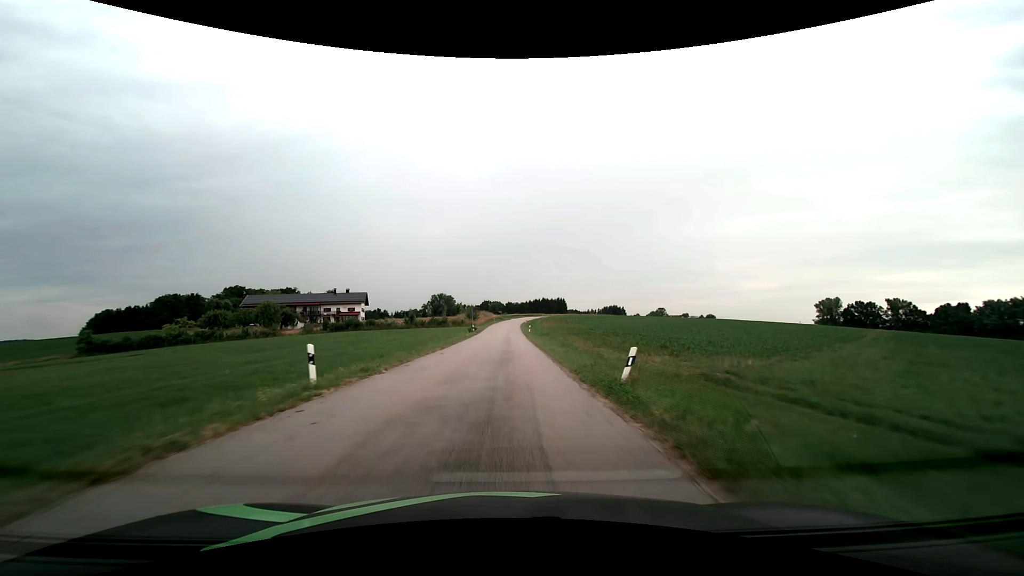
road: tertiary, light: Day
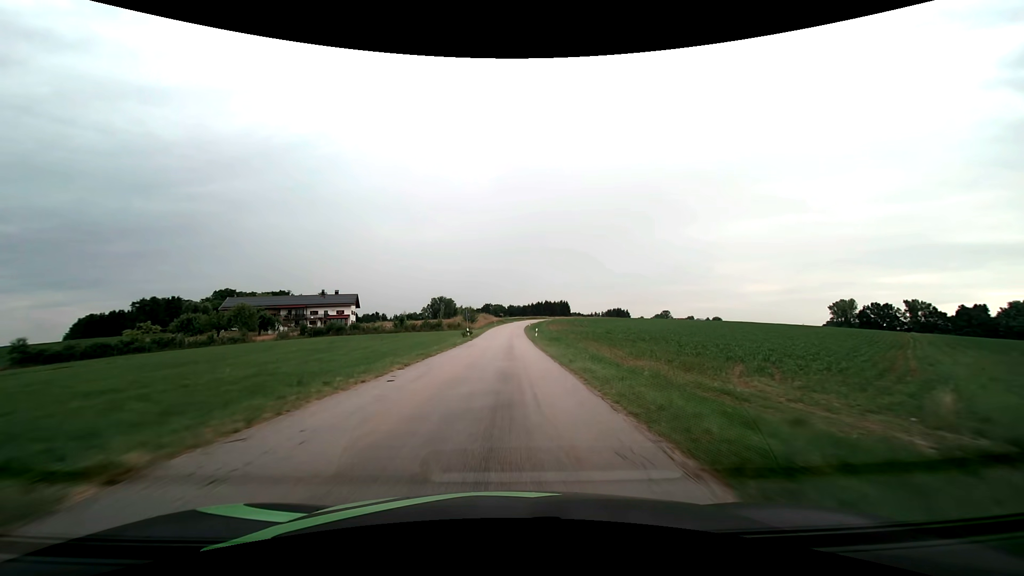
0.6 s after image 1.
(0.0, +10.8) m; 0°
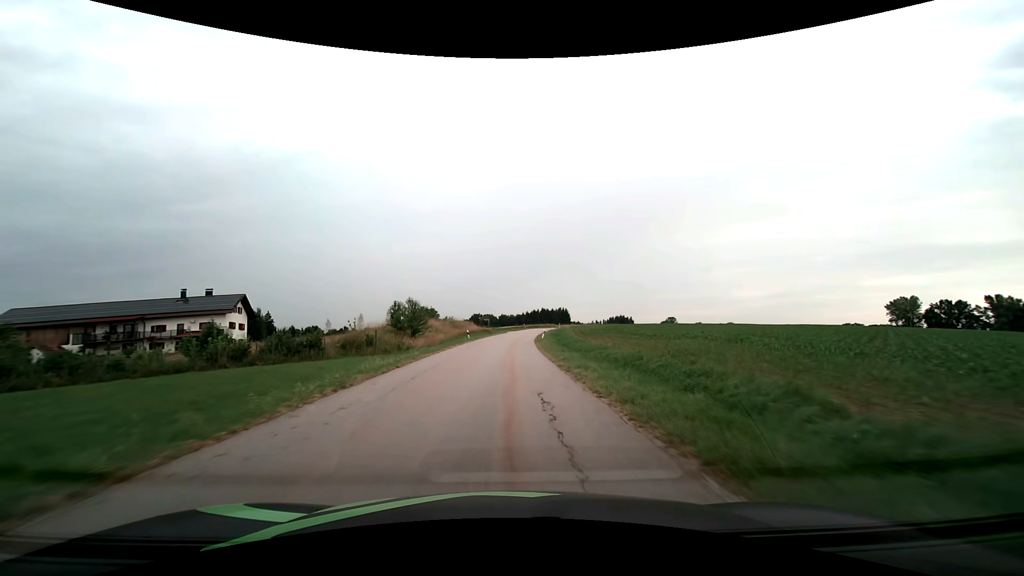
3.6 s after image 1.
(+0.3, +53.7) m; +1°
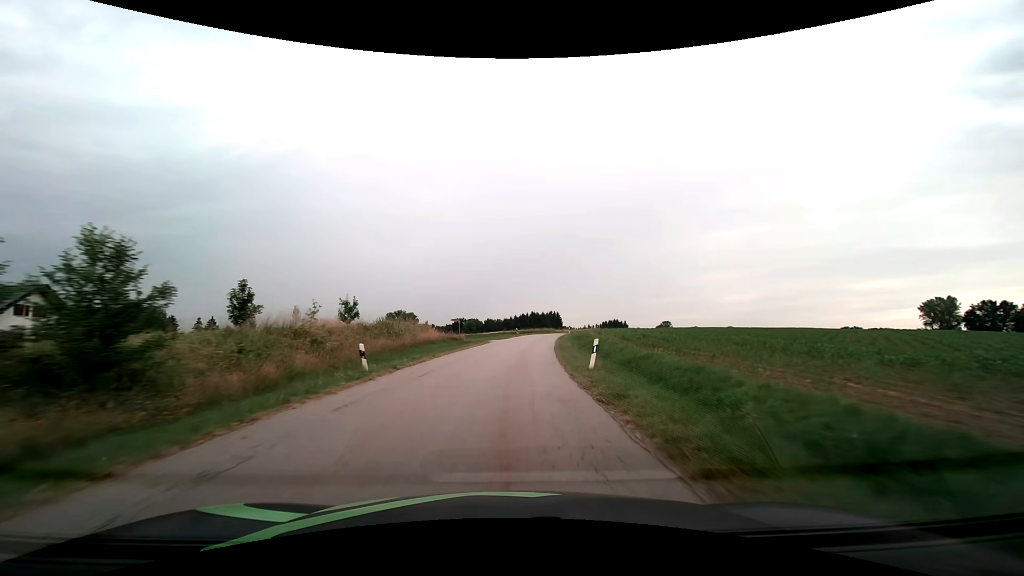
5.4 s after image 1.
(+0.2, +31.8) m; +1°
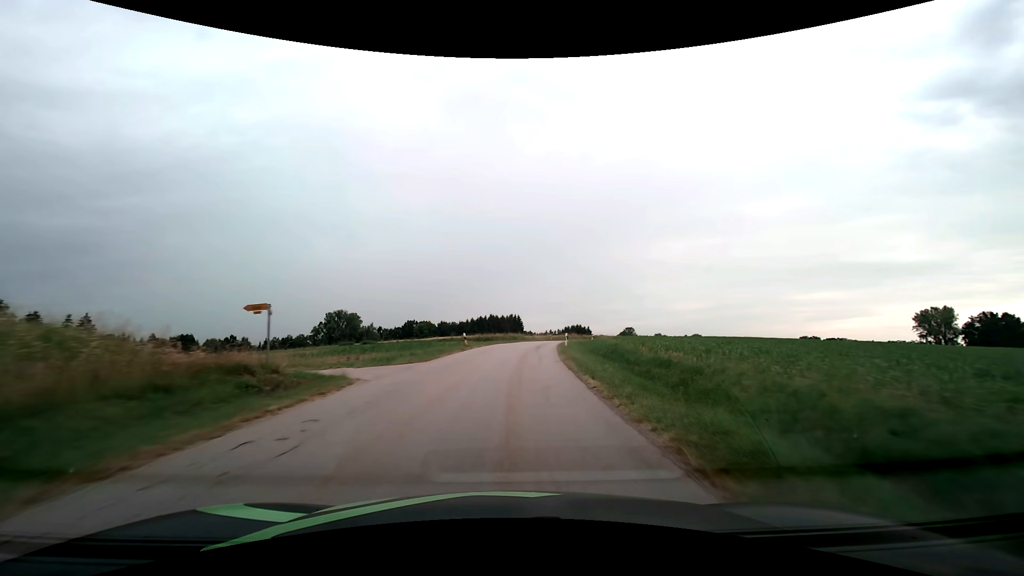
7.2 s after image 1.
(+1.1, +31.7) m; +5°
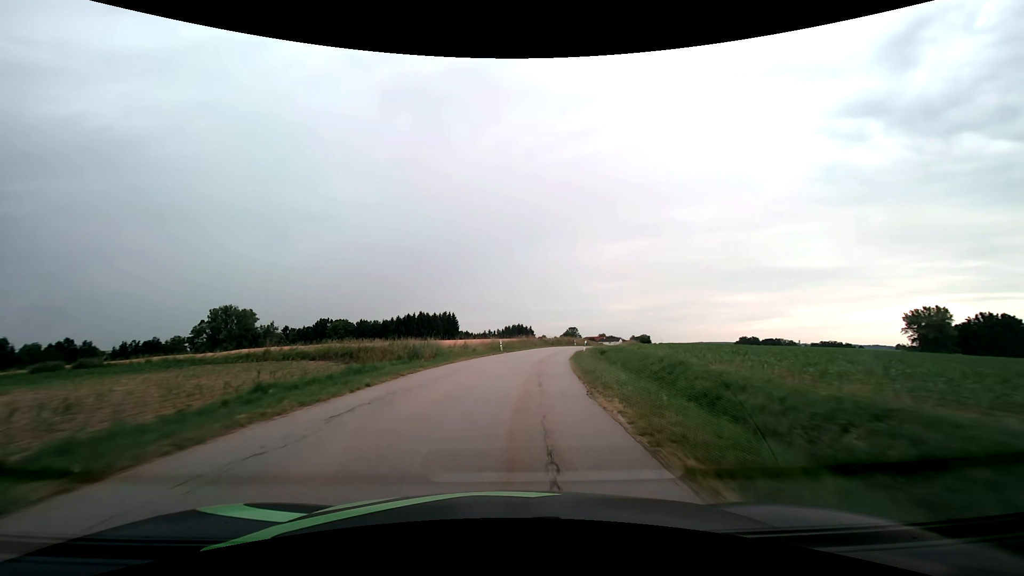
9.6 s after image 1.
(+2.4, +42.3) m; +7°
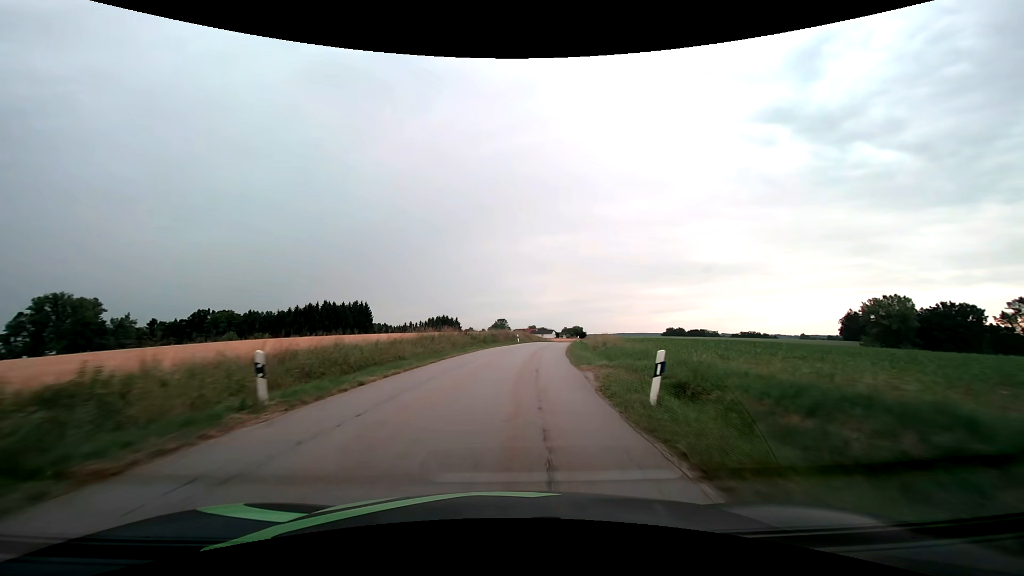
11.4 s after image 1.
(+2.2, +32.1) m; +8°
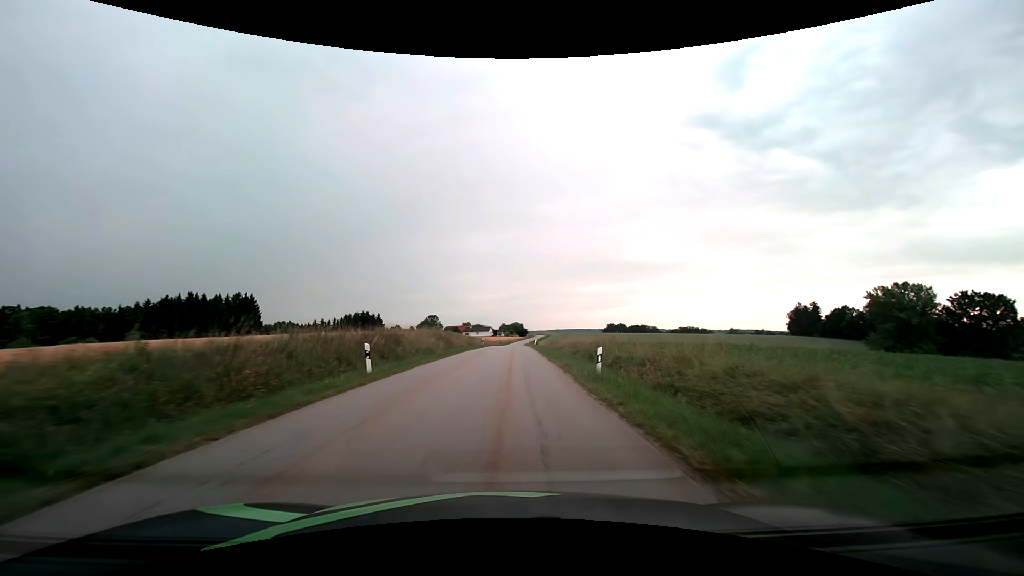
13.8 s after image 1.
(+3.6, +43.2) m; +7°
(0, +10) (0, +20) (0, +30) (+1, +40) (+1, +50) (+1, +60) (+1, +70) (+1, +80) (+2, +90) (+2, +100) m
